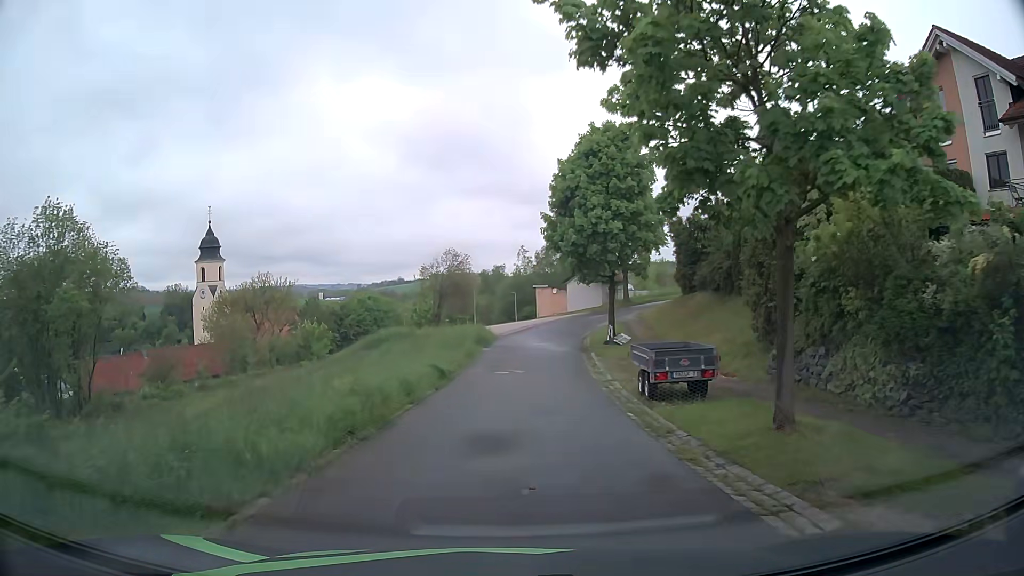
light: Day
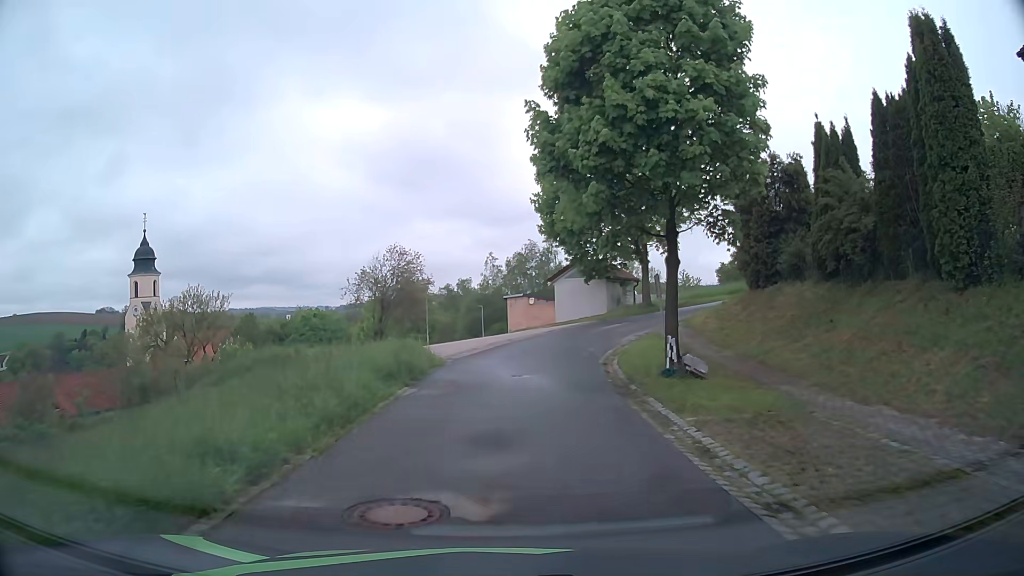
(+0.4, +15.4) m; +2°
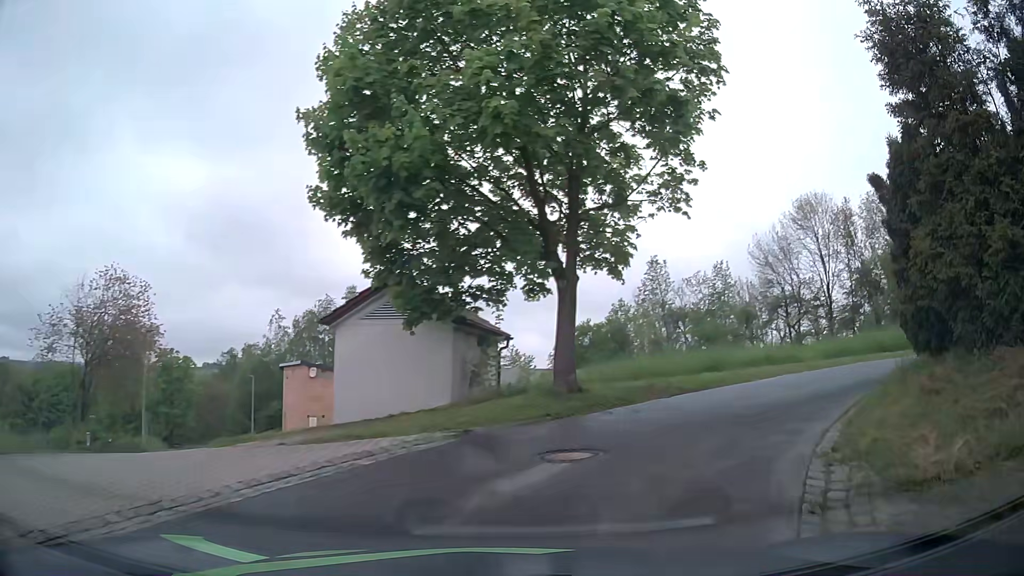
(+1.5, +18.4) m; +17°
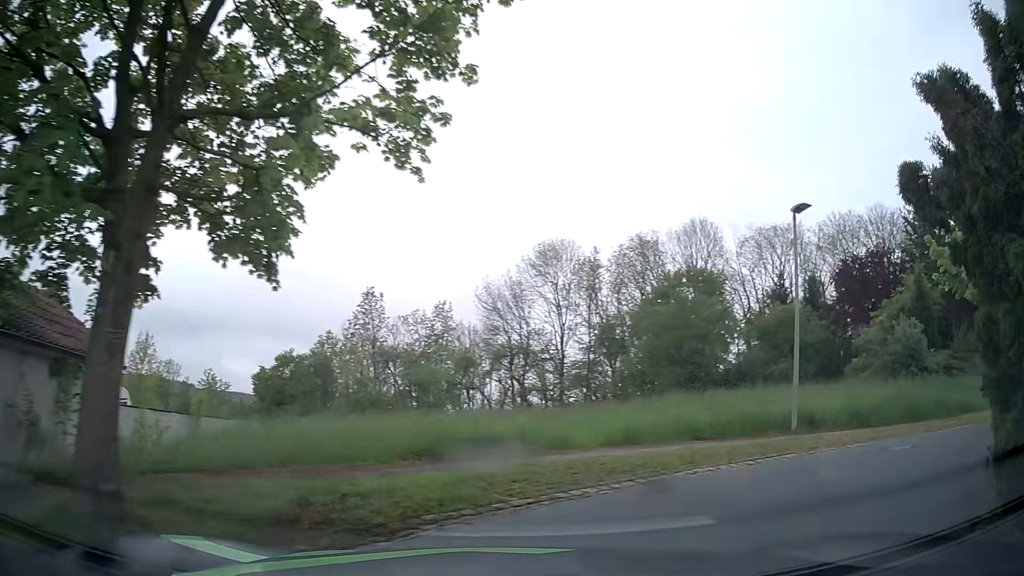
(+1.2, +6.7) m; +23°
